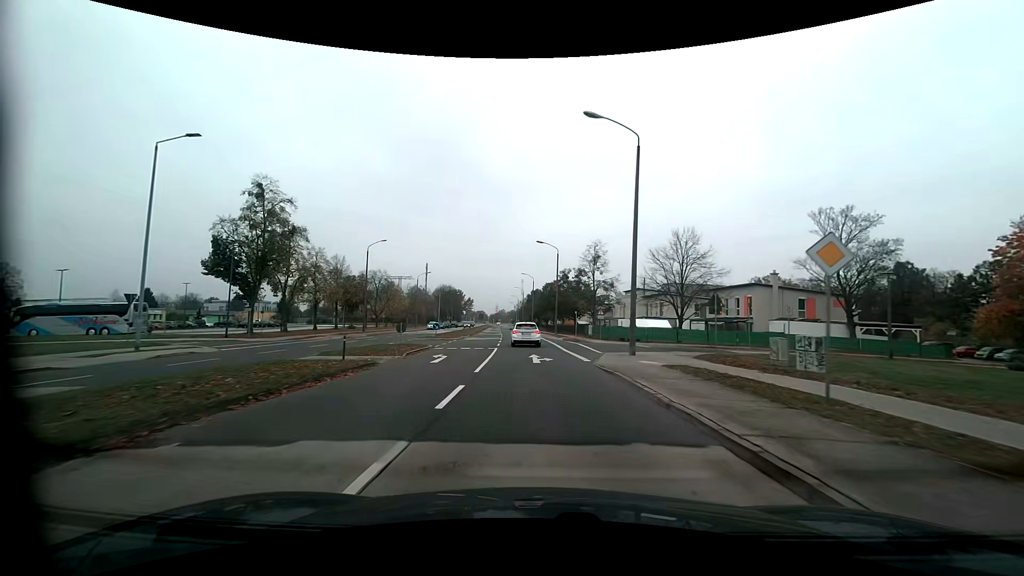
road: tertiary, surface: asphalt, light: Day
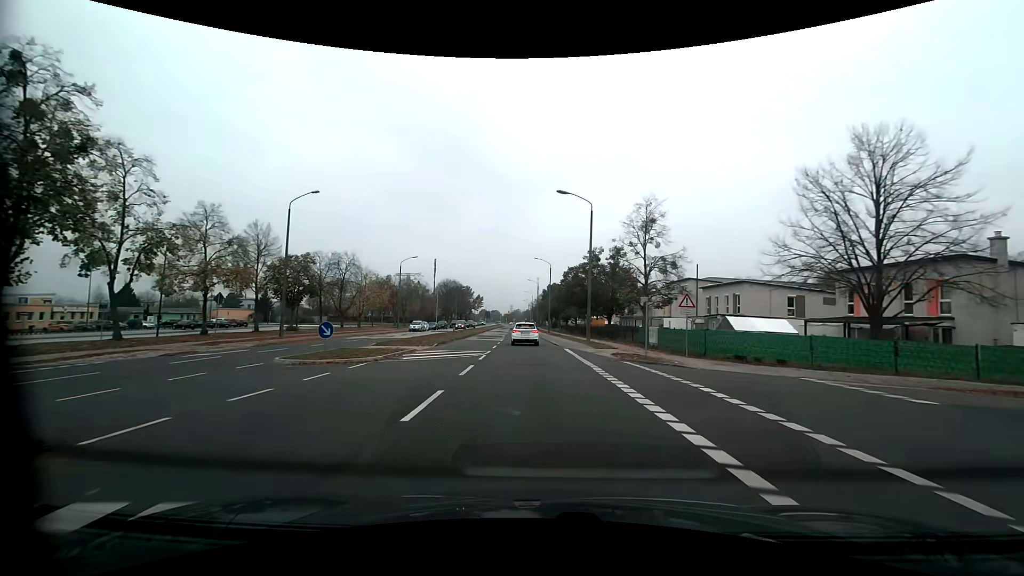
(-0.3, +24.0) m; -2°
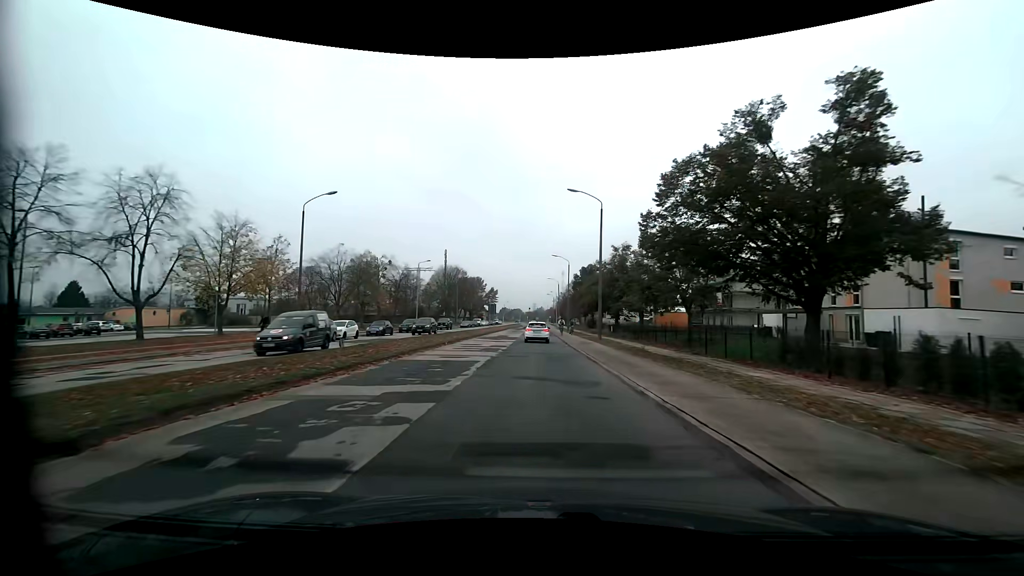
(-1.1, +40.5) m; -3°
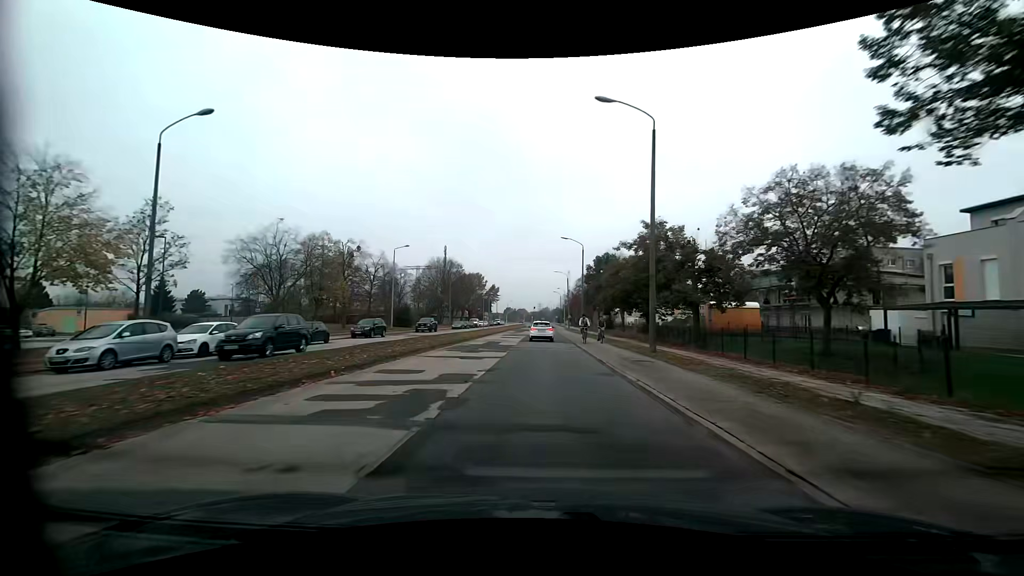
(-0.1, +16.4) m; -1°
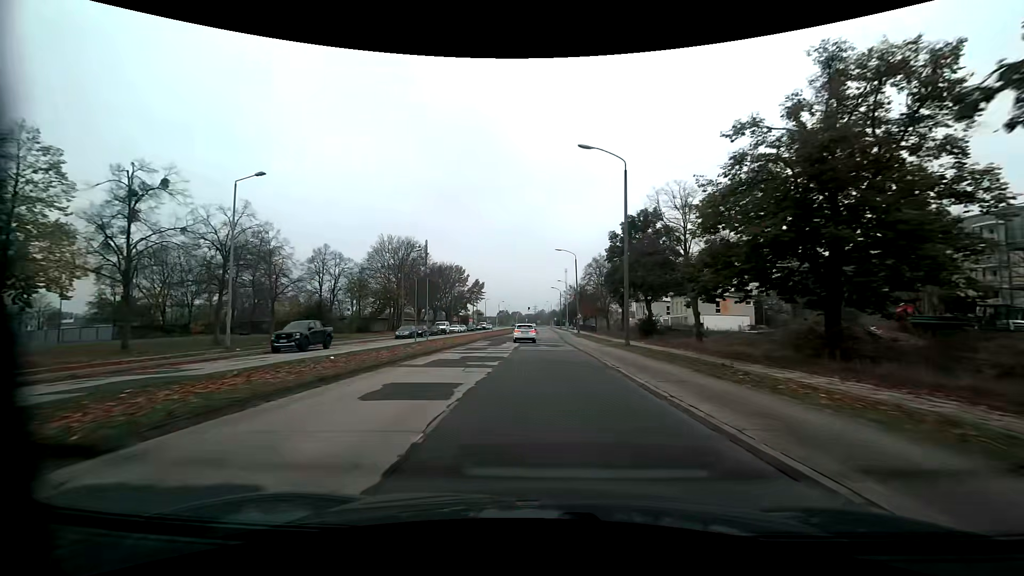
(0.0, +33.1) m; 0°
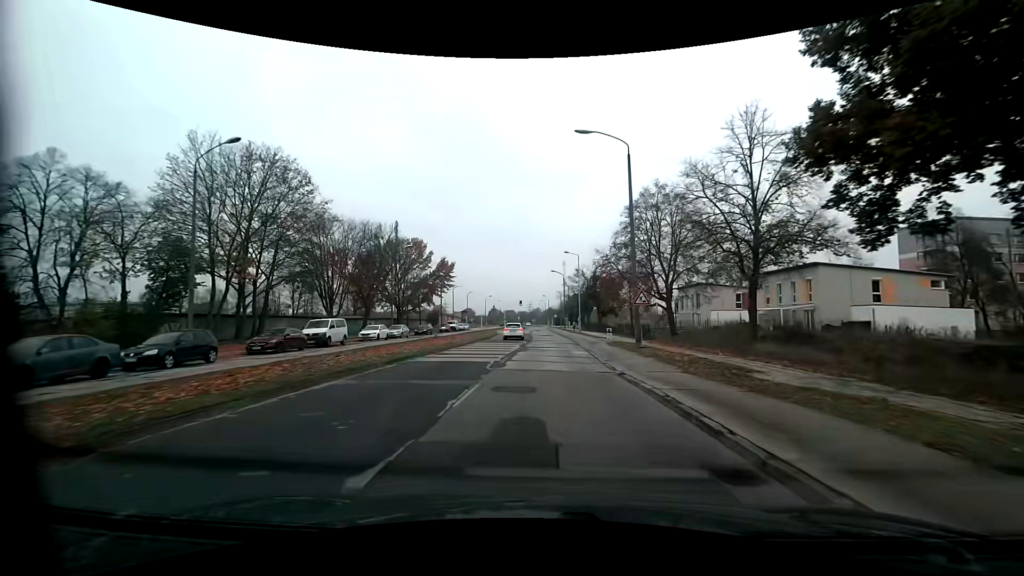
(+0.3, +41.8) m; +1°
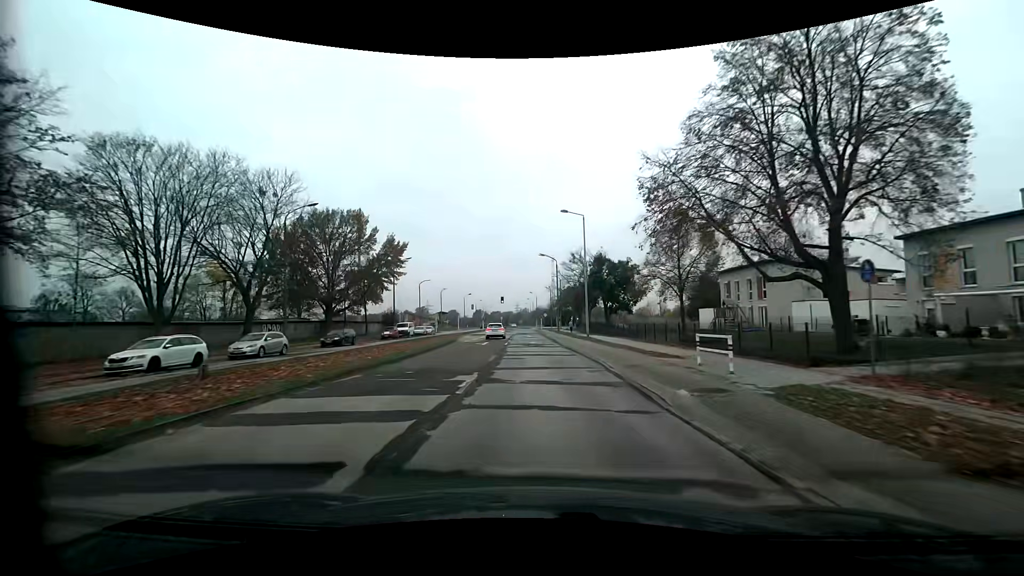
(+0.5, +25.1) m; +1°
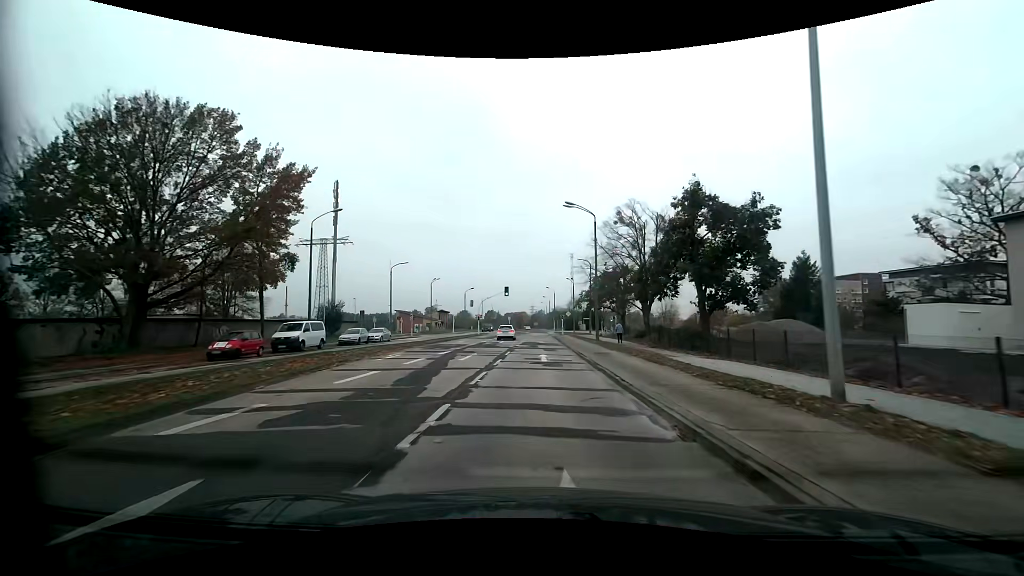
(-0.3, +33.1) m; -1°
